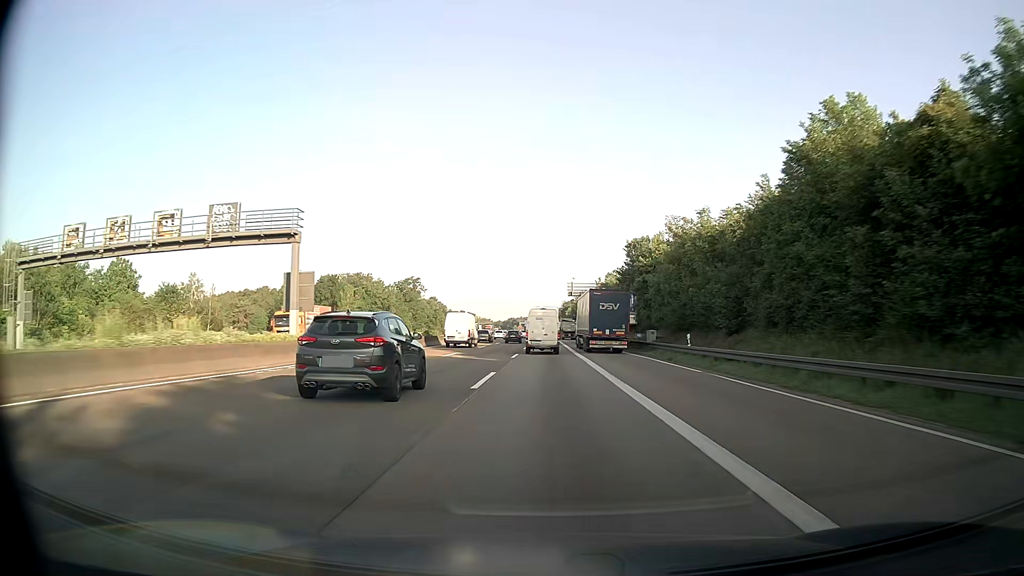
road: motorway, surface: asphalt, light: Day
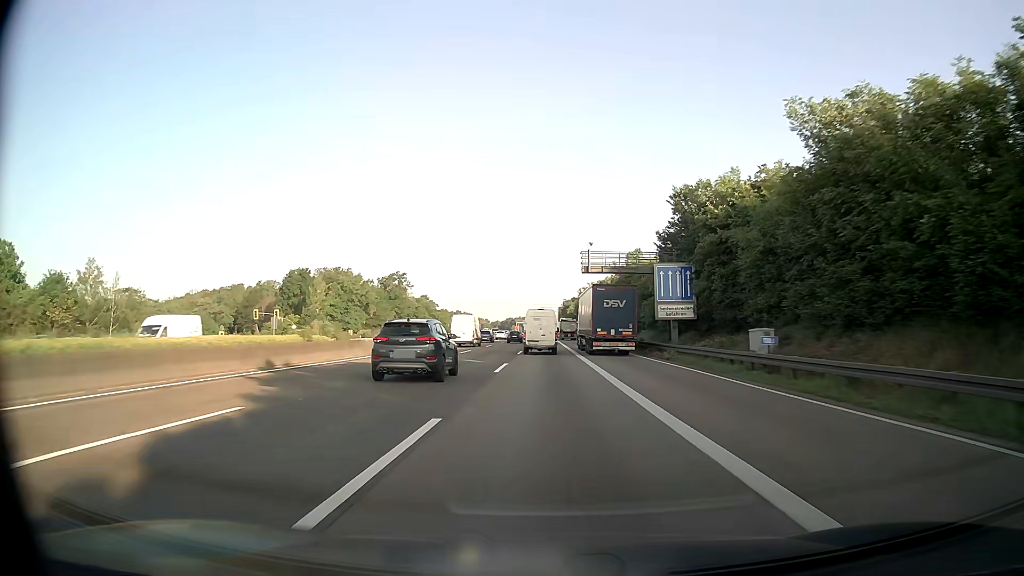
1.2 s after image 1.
(0.0, +29.2) m; 0°
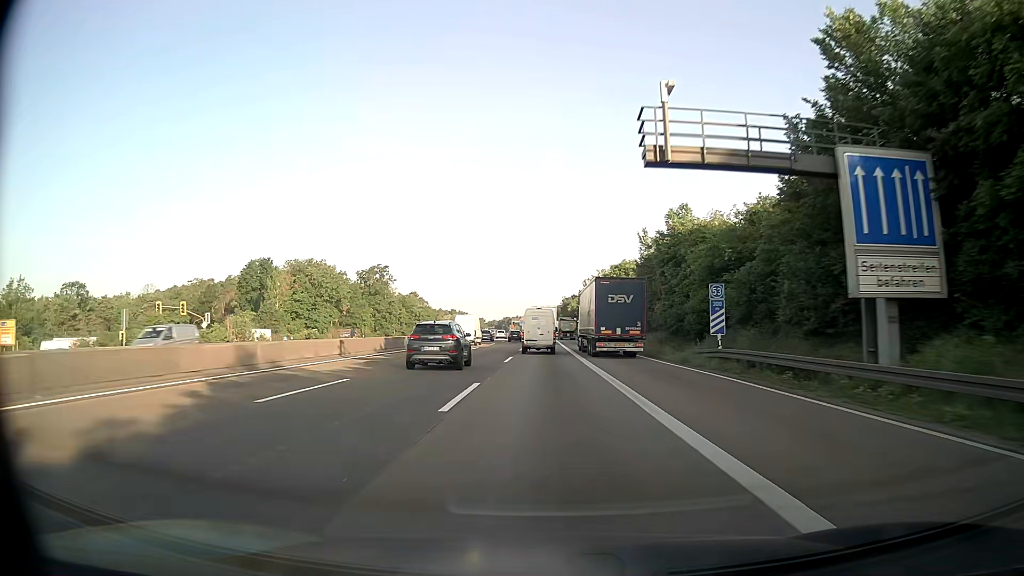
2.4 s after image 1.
(+0.1, +29.2) m; 0°
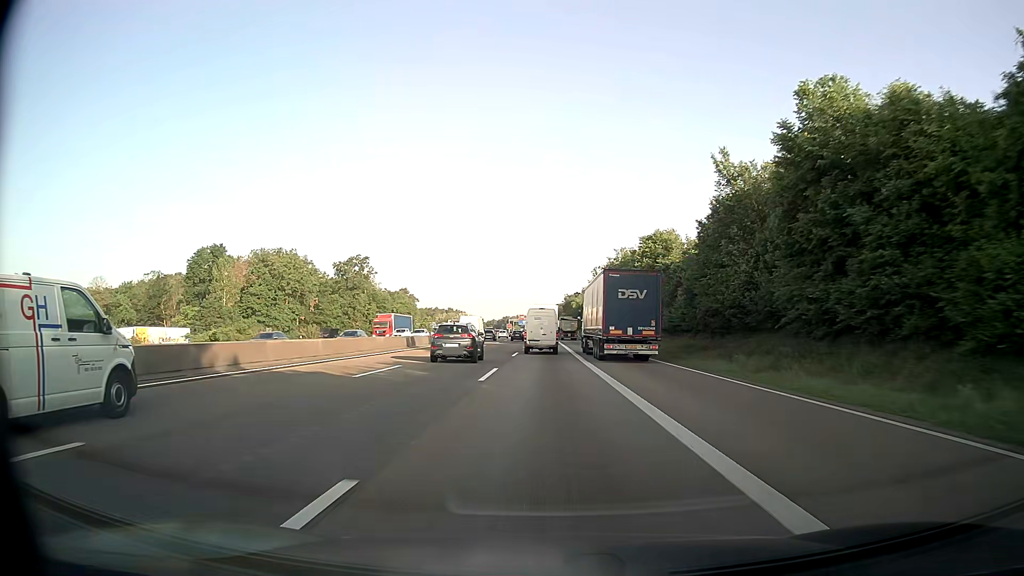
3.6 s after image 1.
(0.0, +29.3) m; 0°
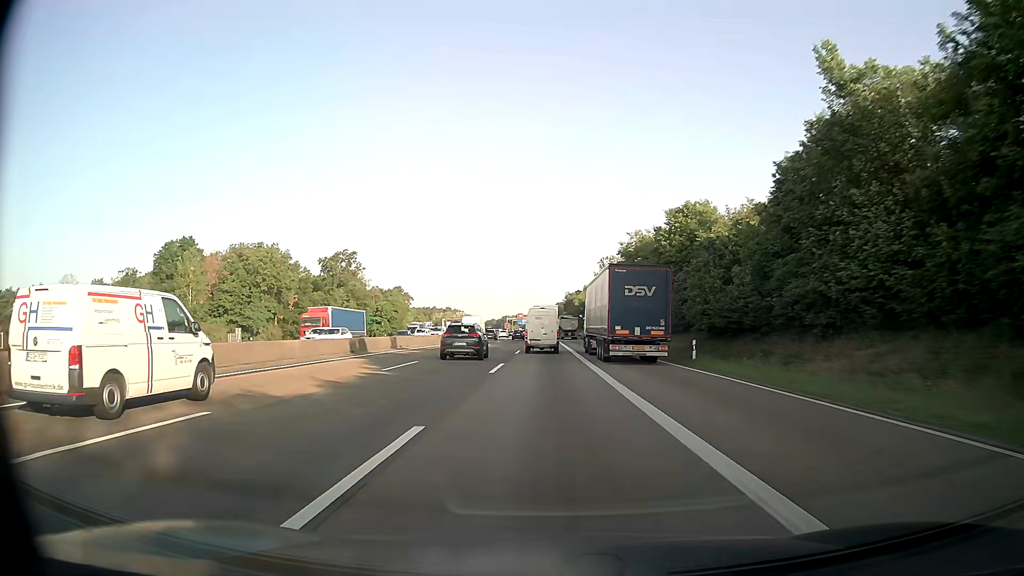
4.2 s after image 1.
(0.0, +14.7) m; 0°
(0, +10) (0, +20) (0, +30) (0, +40) (0, +50) (0, +60) (0, +70) (0, +80) (0, +90) (0, +100) m
